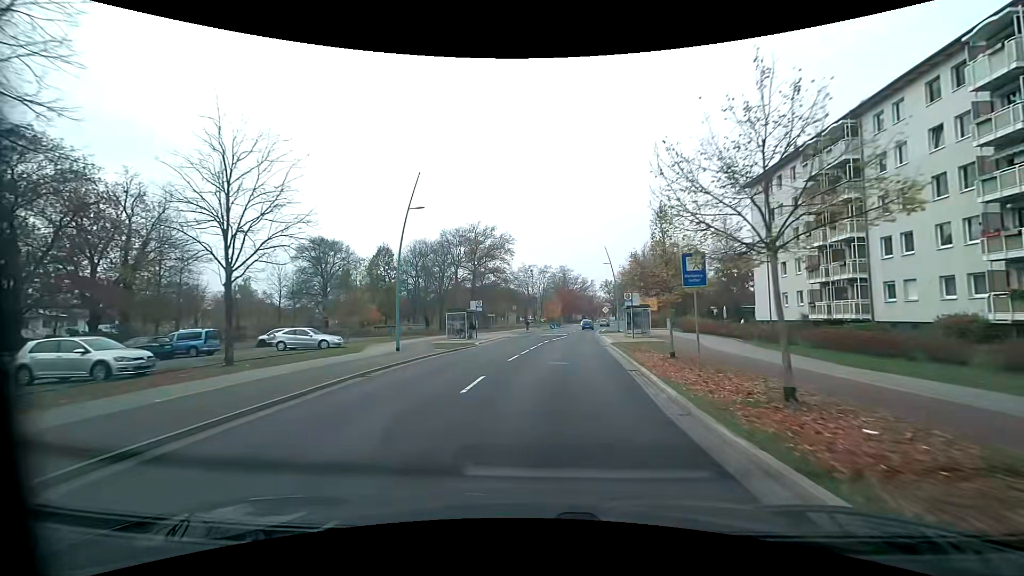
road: tertiary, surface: asphalt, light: Day
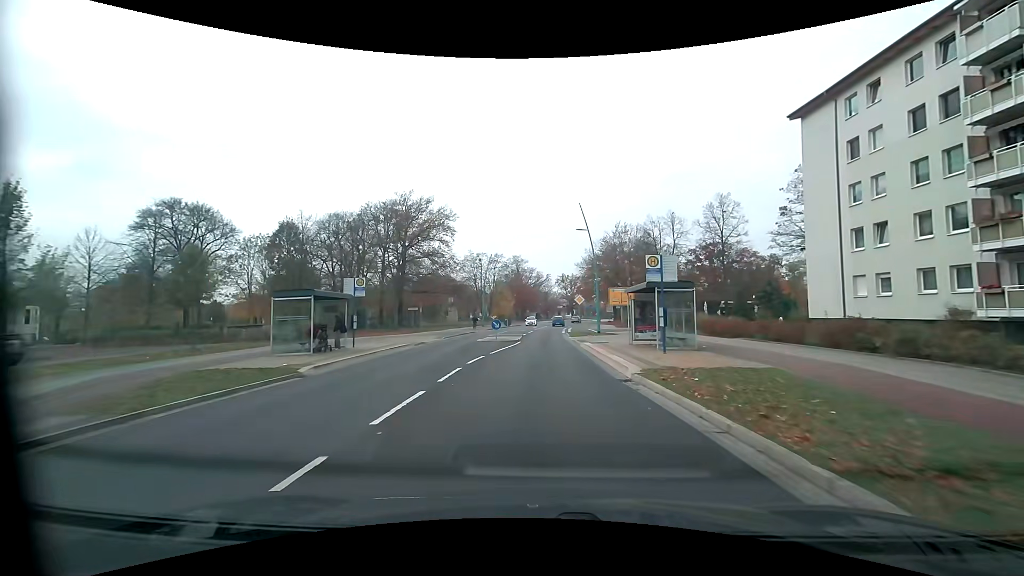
(+1.0, +21.1) m; +5°
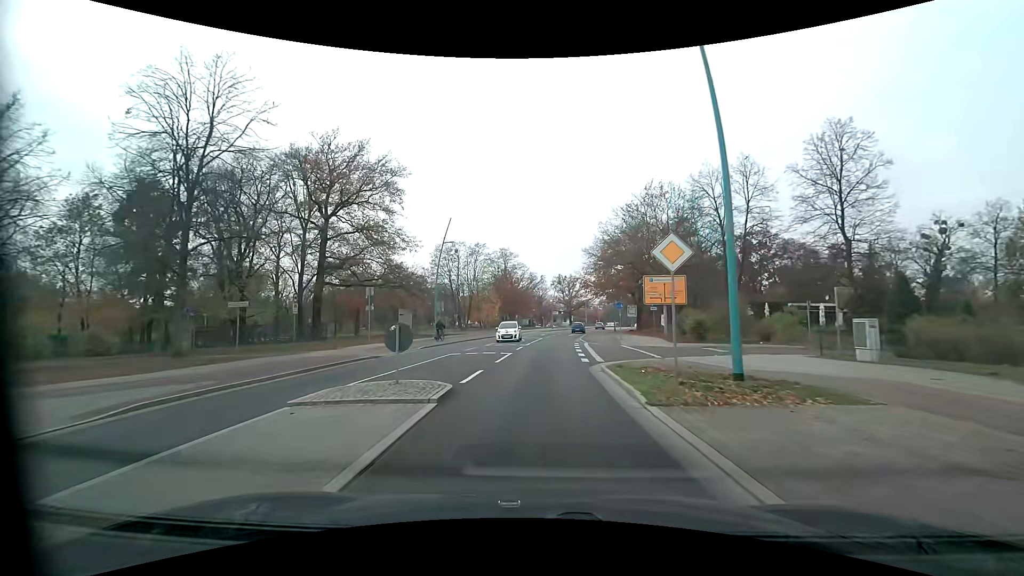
(+0.5, +28.2) m; +1°
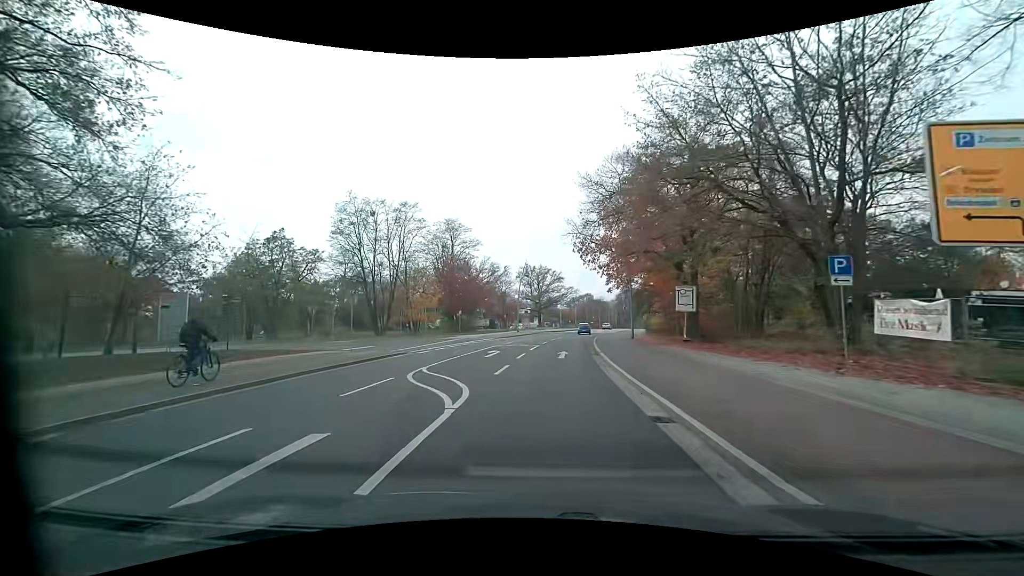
(+0.9, +34.7) m; +4°
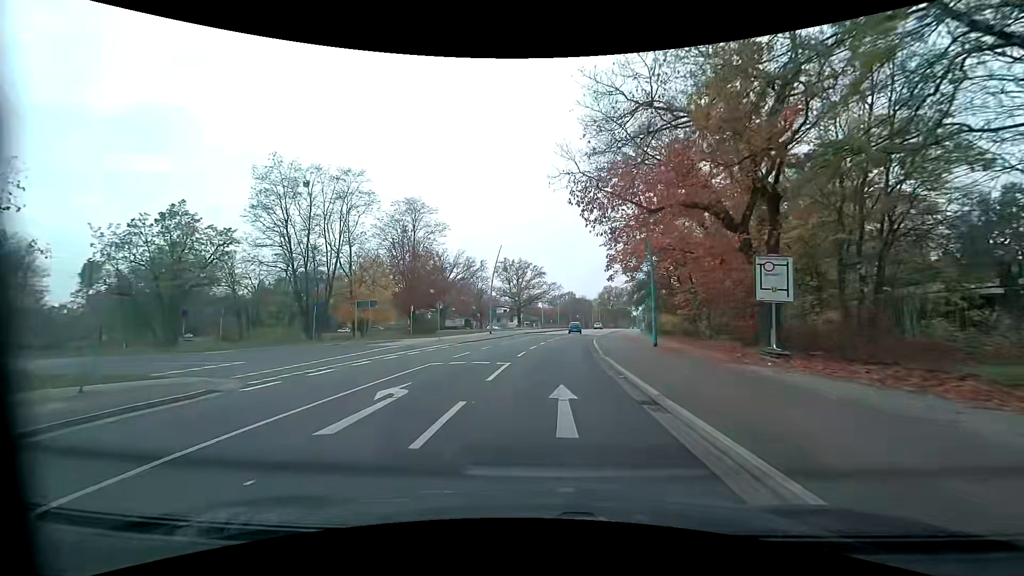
(+0.2, +13.8) m; +2°
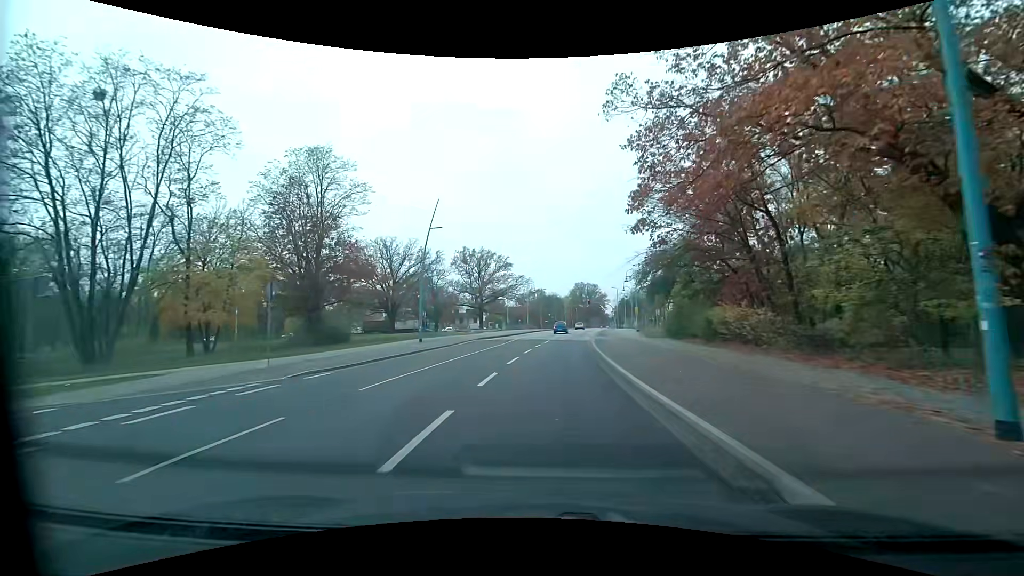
(+0.6, +21.1) m; +3°
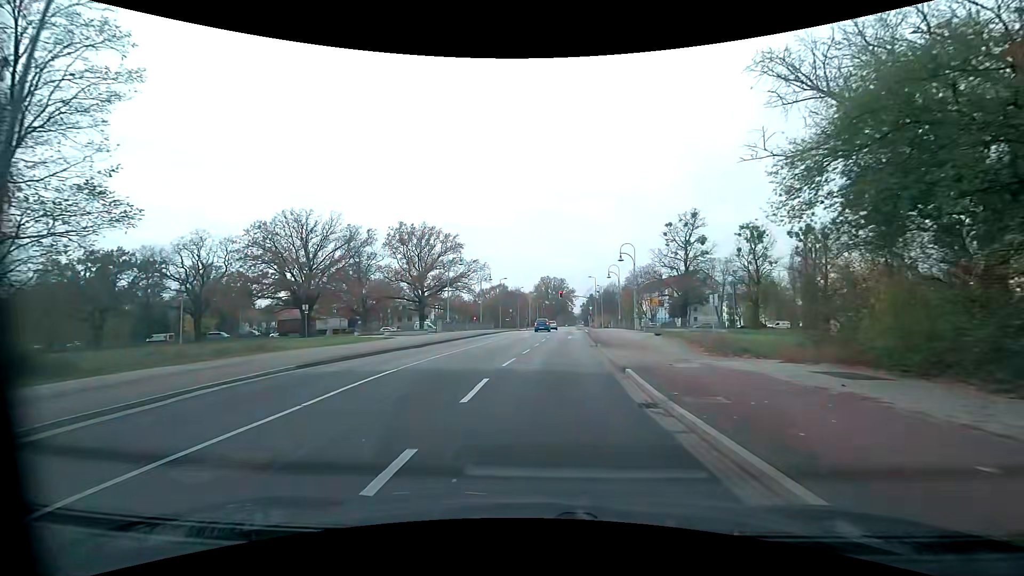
(+0.9, +25.9) m; +4°
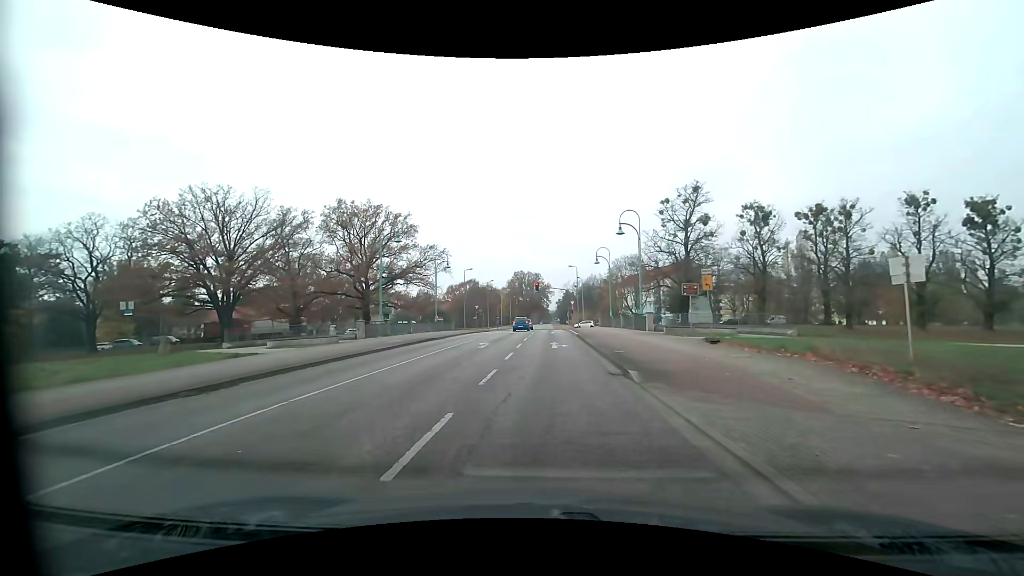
(+0.3, +15.6) m; +3°
(0, +10) (0, +20) (0, +30) (+1, +40) (+1, +50) (+1, +60) (+1, +70) (+1, +80) (+1, +90) (+1, +100) m
